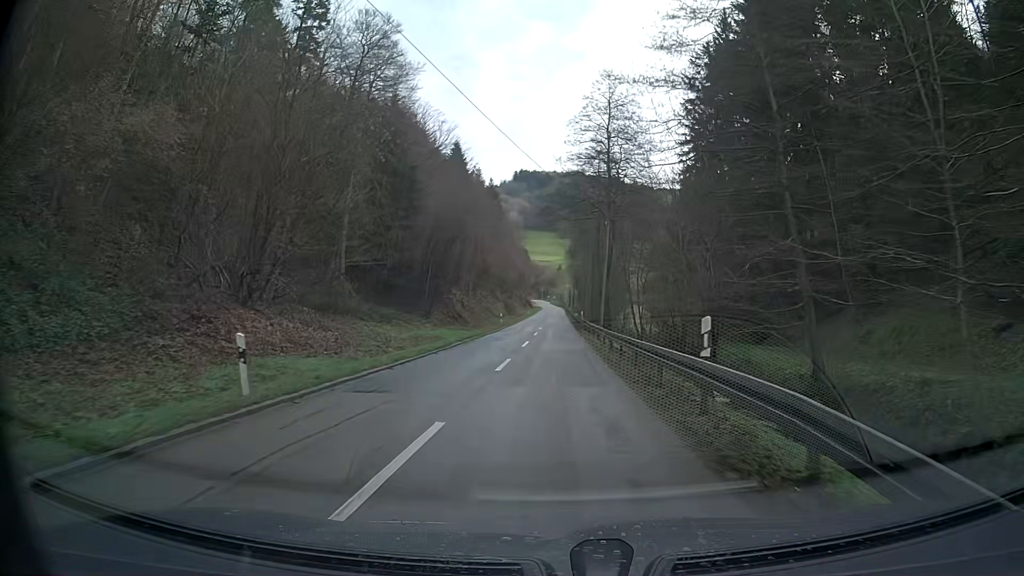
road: tertiary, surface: asphalt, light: Day
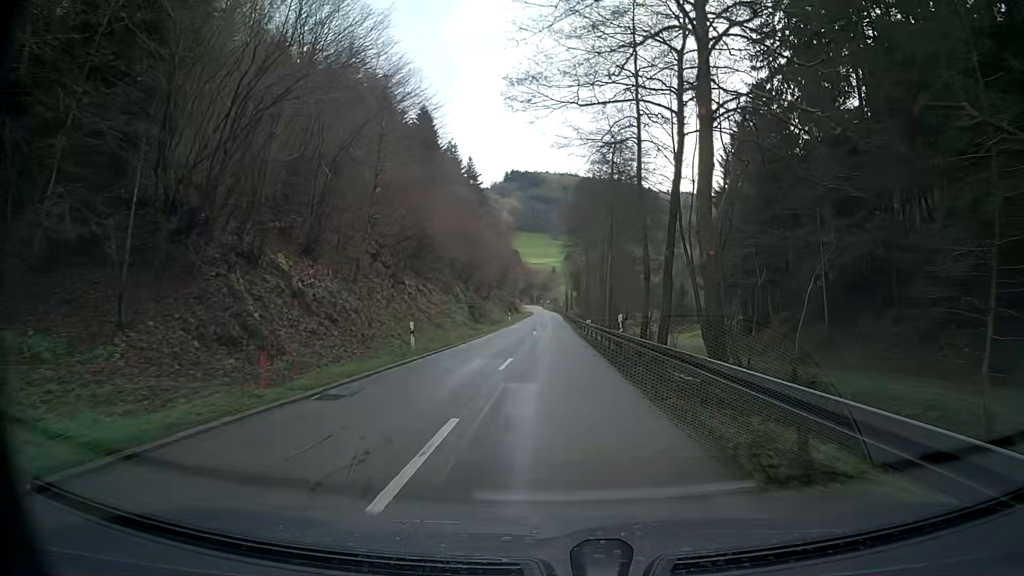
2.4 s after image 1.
(+0.2, +35.5) m; +1°
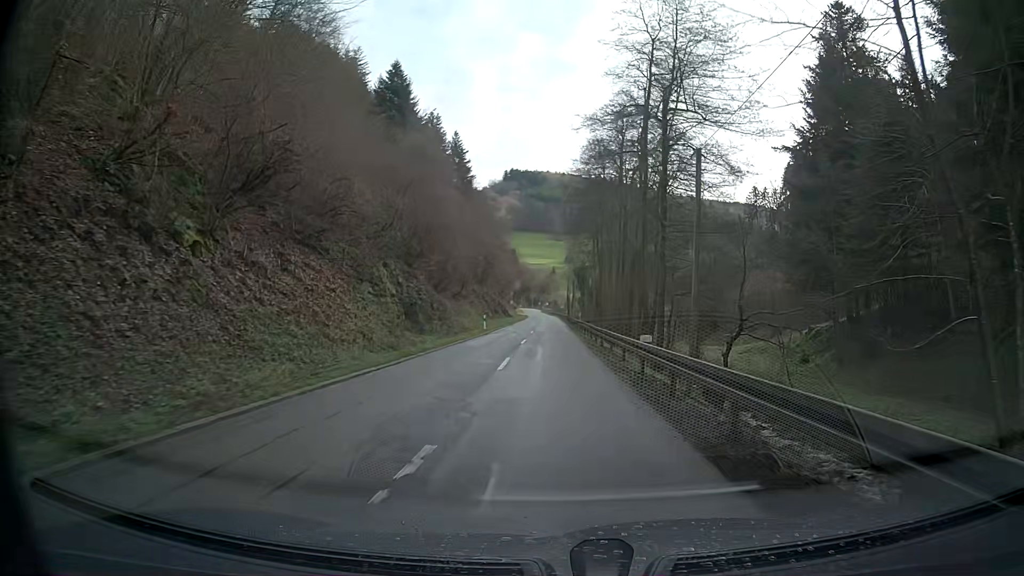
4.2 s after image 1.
(+0.2, +26.2) m; 0°
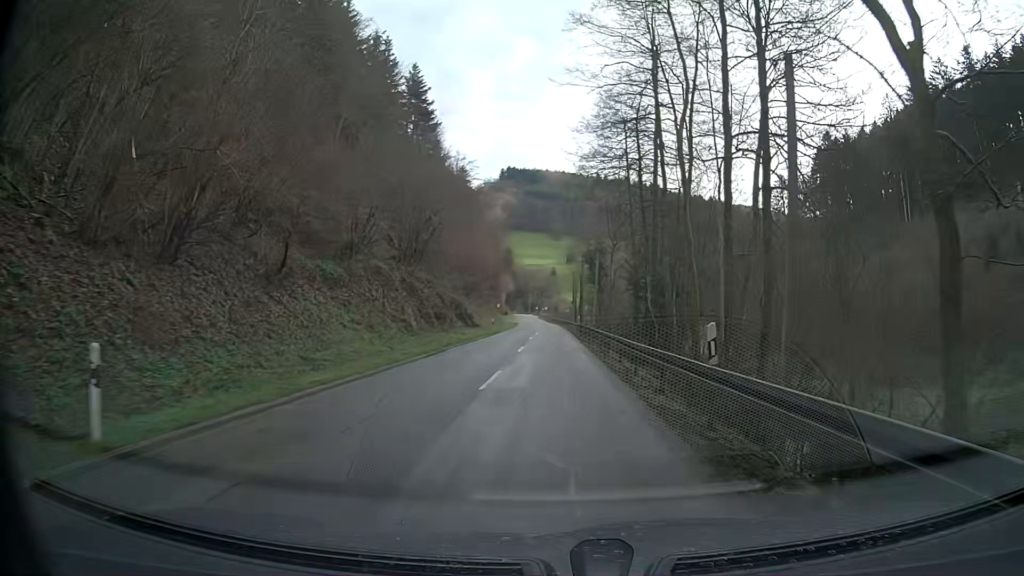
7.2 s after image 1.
(-0.5, +42.8) m; 0°
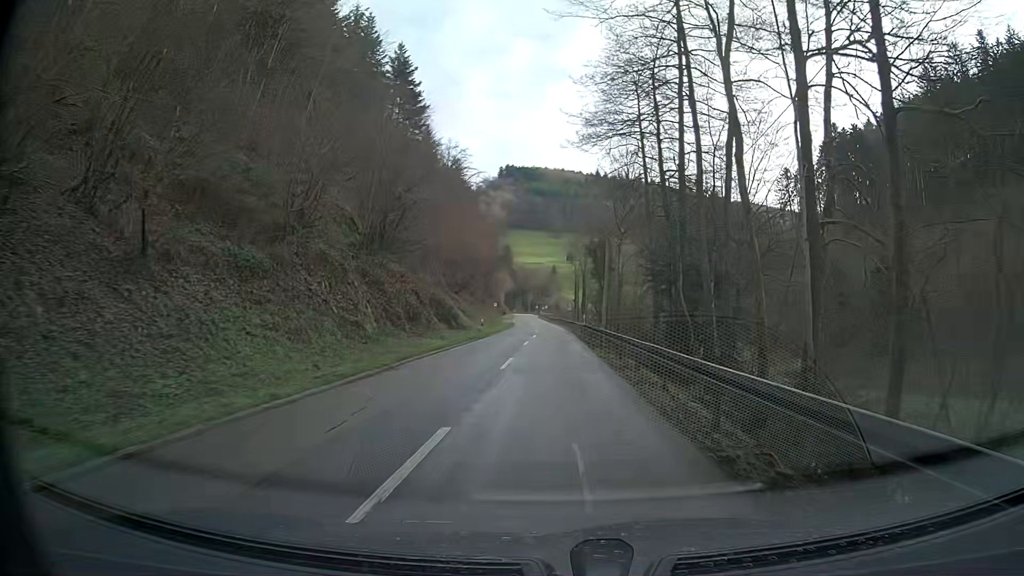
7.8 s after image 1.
(0.0, +8.4) m; 0°
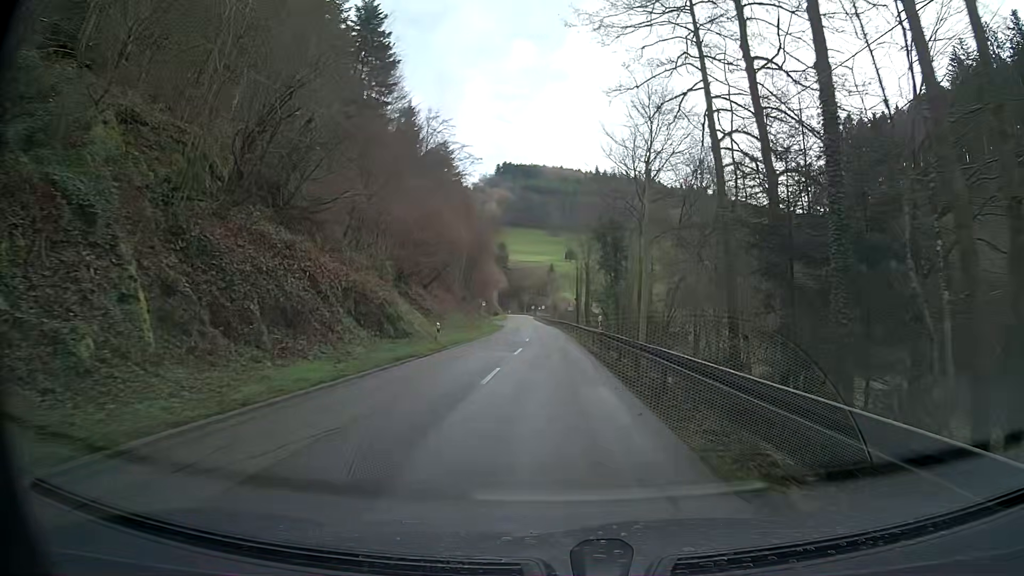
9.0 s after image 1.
(0.0, +16.8) m; 0°
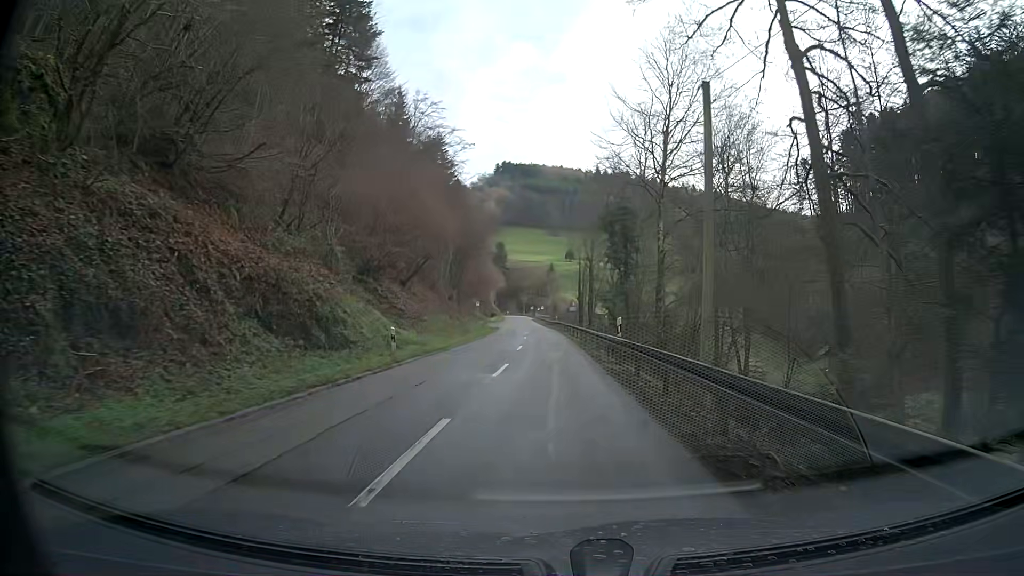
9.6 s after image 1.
(0.0, +8.3) m; 0°
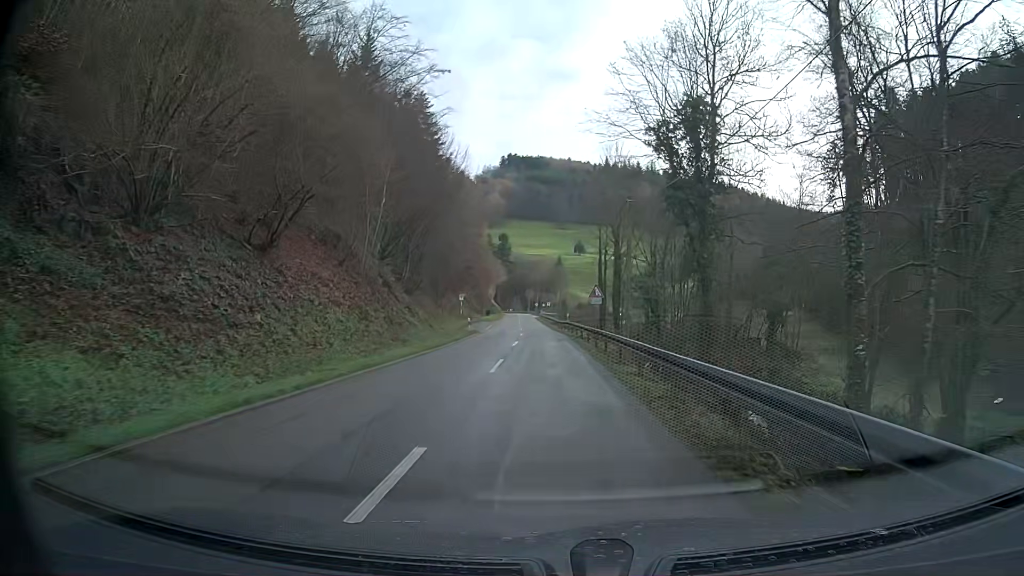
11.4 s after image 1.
(-0.1, +24.8) m; -1°
